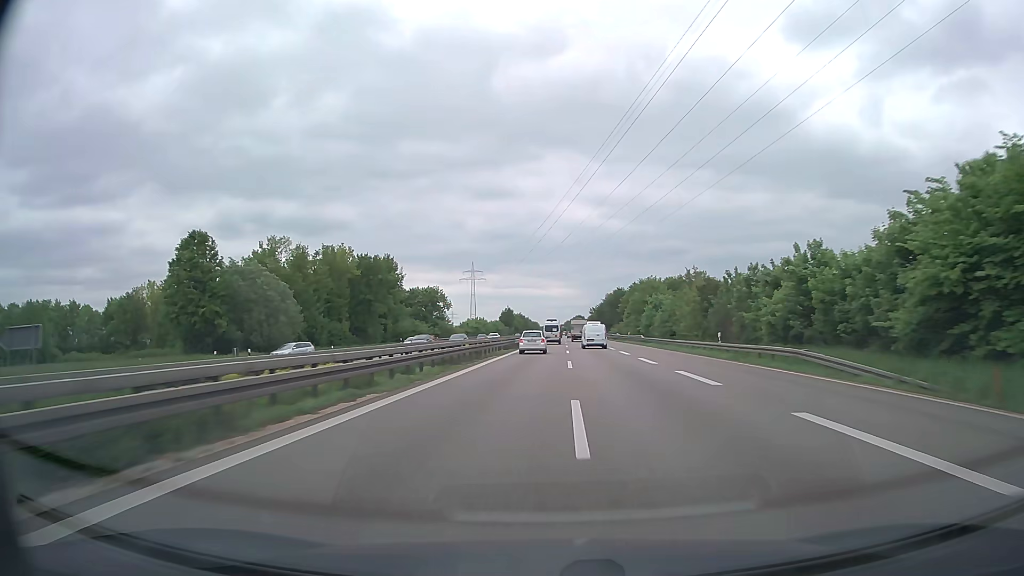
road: trunk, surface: asphalt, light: Day
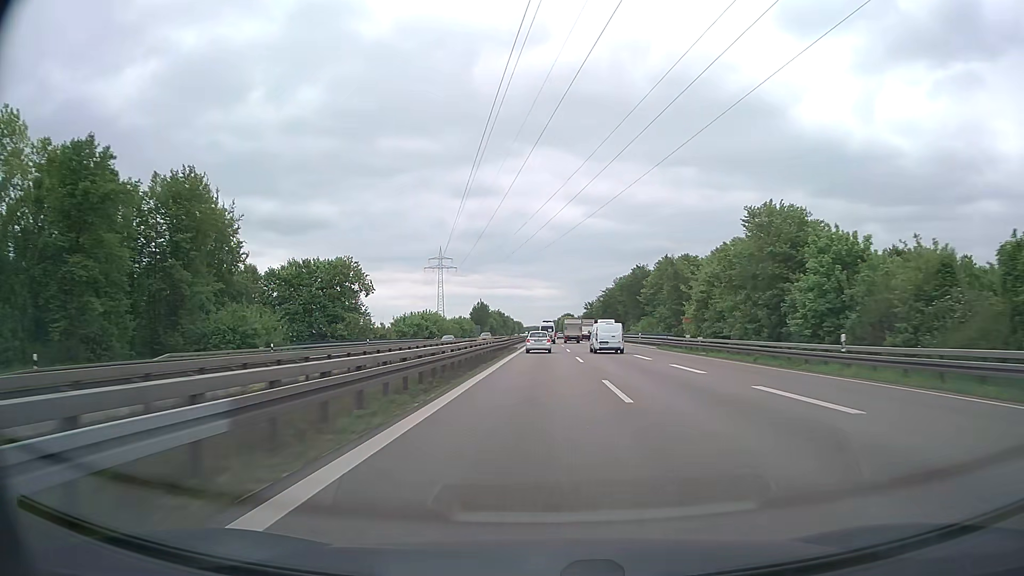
(+0.6, +66.5) m; +1°
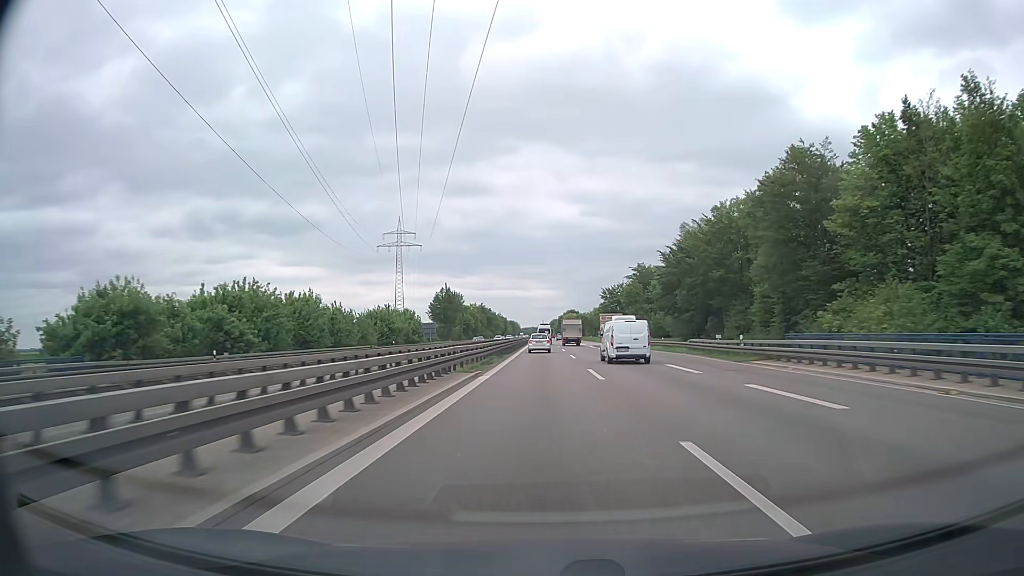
(+0.4, +83.2) m; 0°
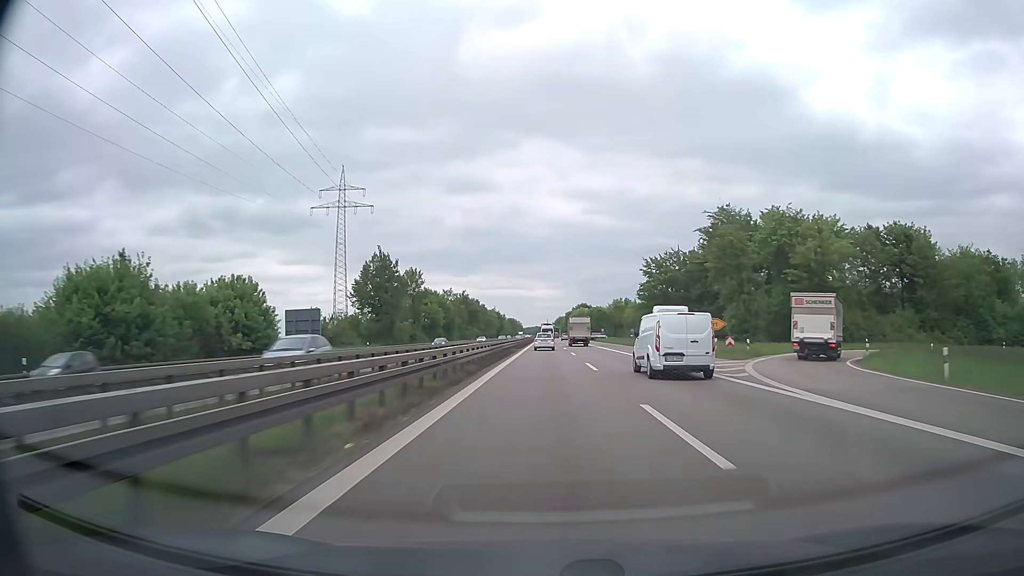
(-0.1, +68.1) m; 0°
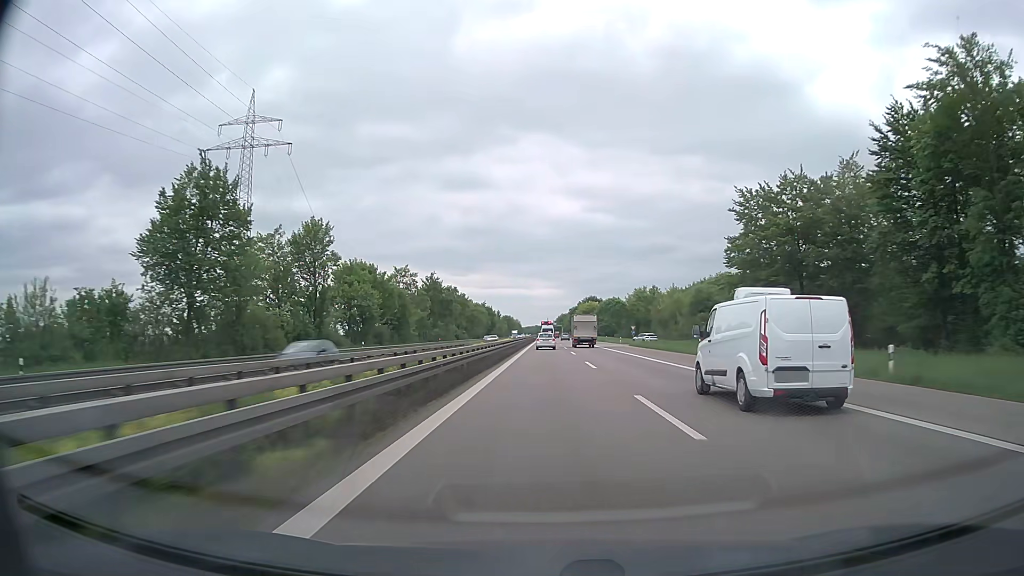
(0.0, +52.6) m; 0°
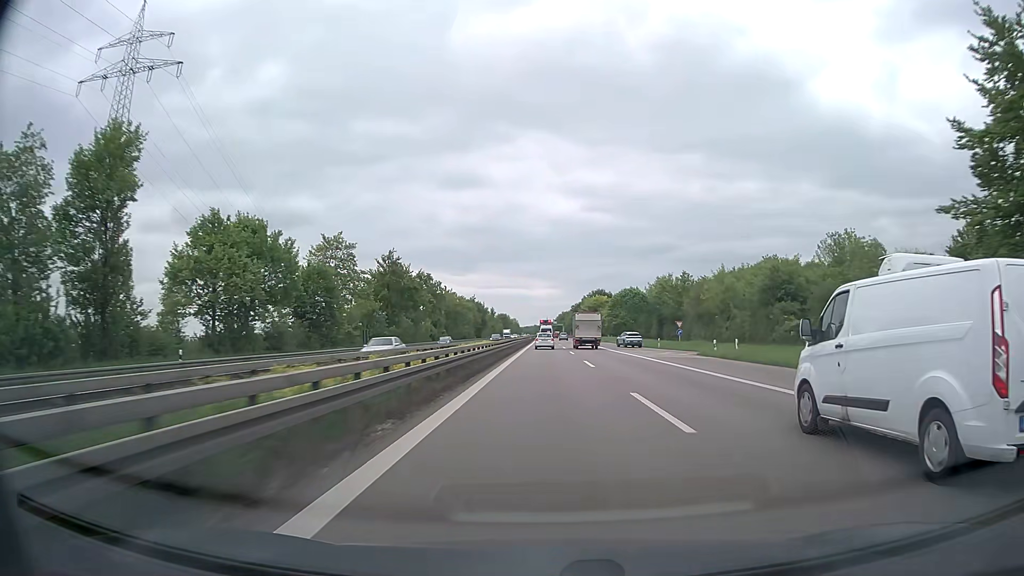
(0.0, +35.7) m; 0°
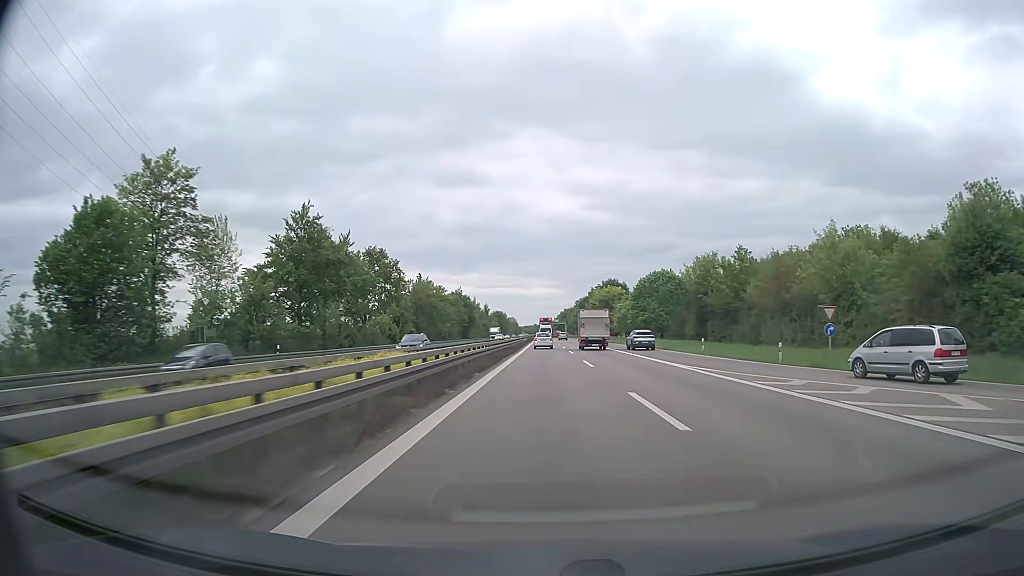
(0.0, +35.9) m; 0°
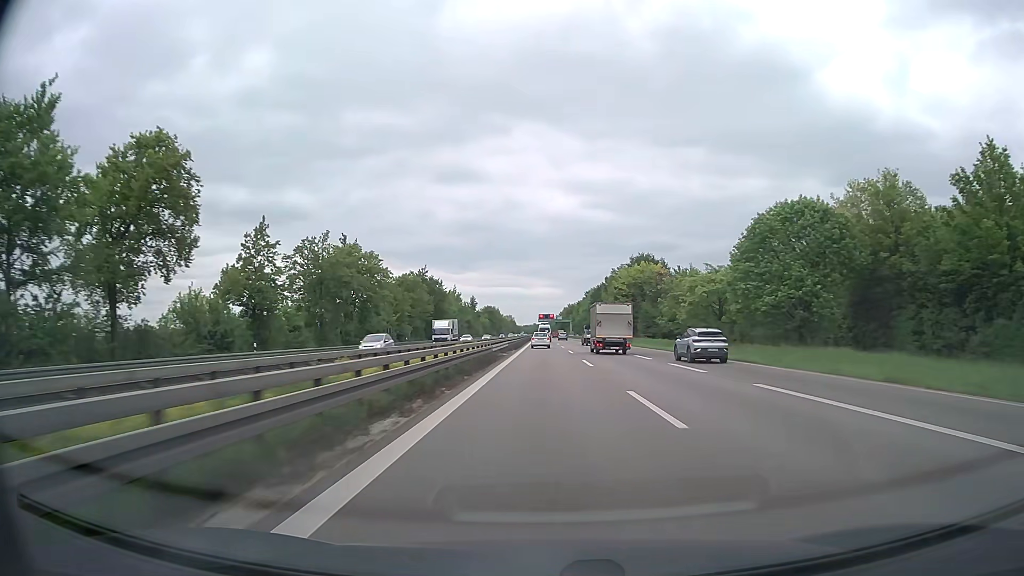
(0.0, +54.2) m; 0°
(0, +10) (0, +20) (0, +30) (0, +40) (0, +50) (0, +60) (0, +70) (0, +80) (0, +90) (0, +100) m
